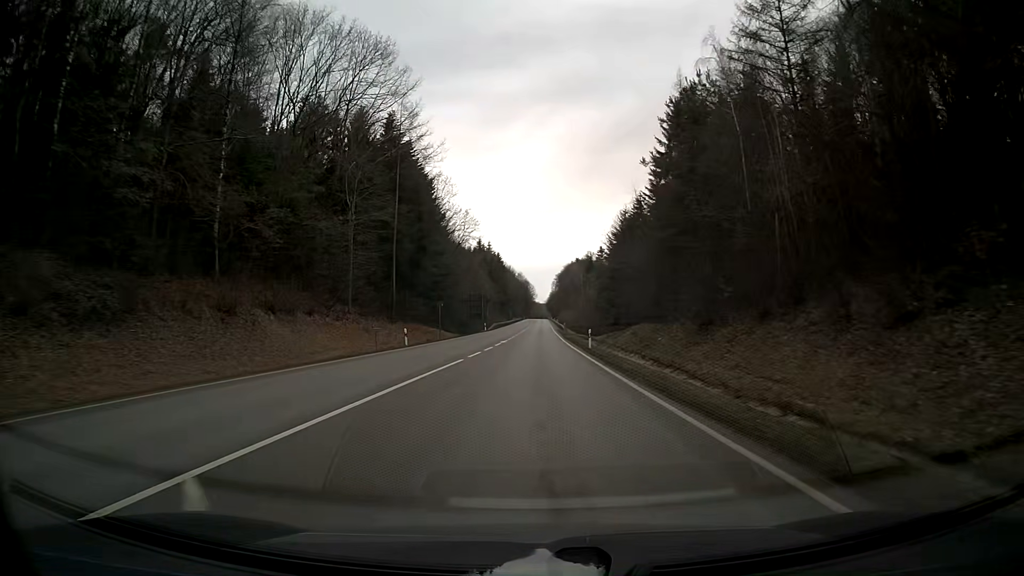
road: secondary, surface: asphalt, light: Day
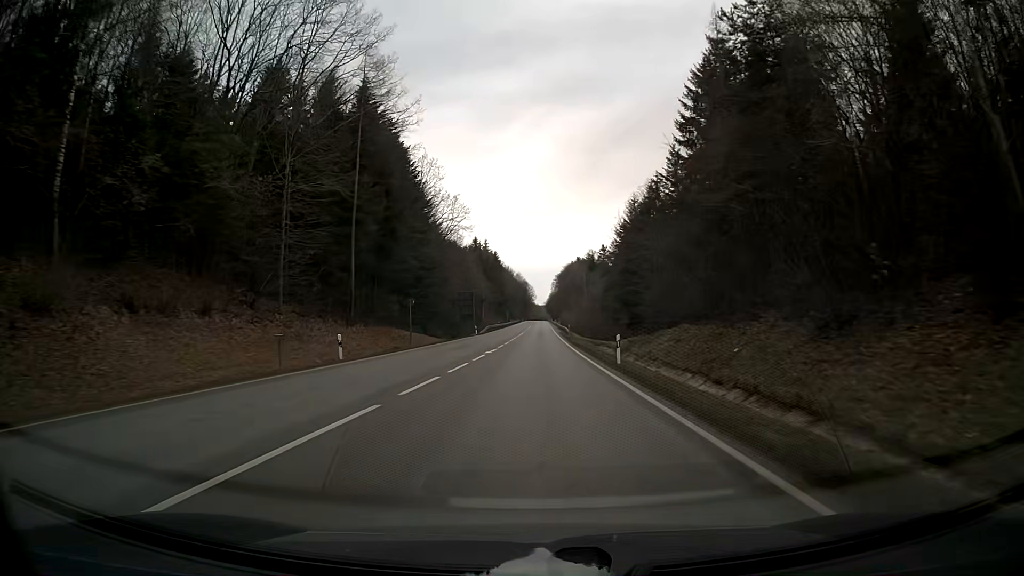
(0.0, +13.0) m; 0°
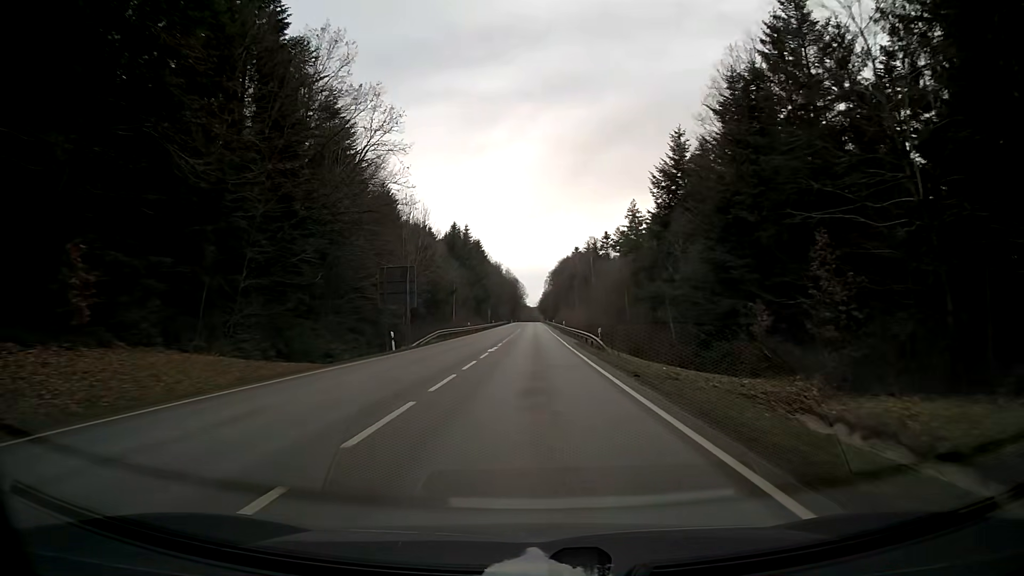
(+0.2, +41.7) m; +1°
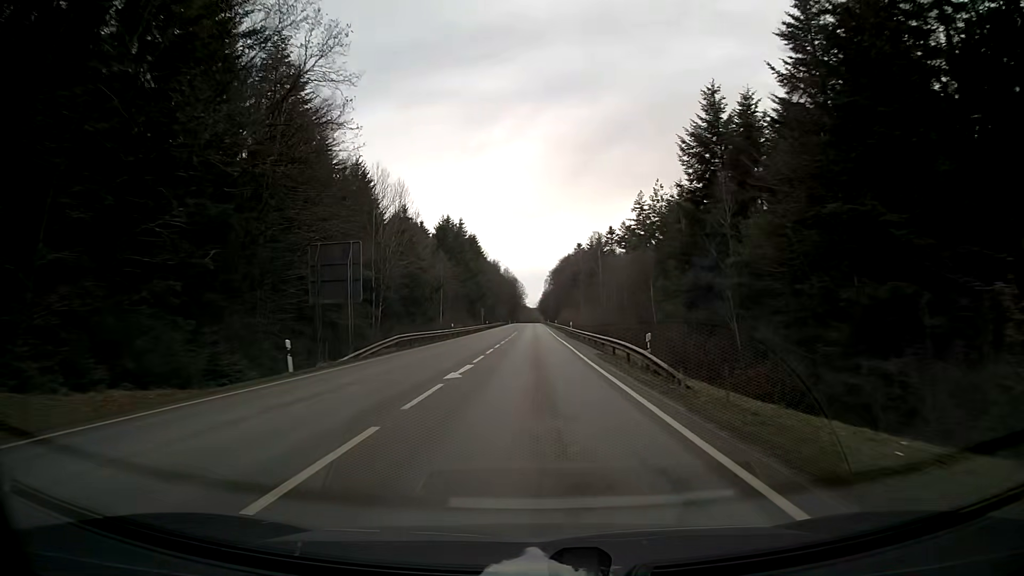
(0.0, +14.7) m; 0°
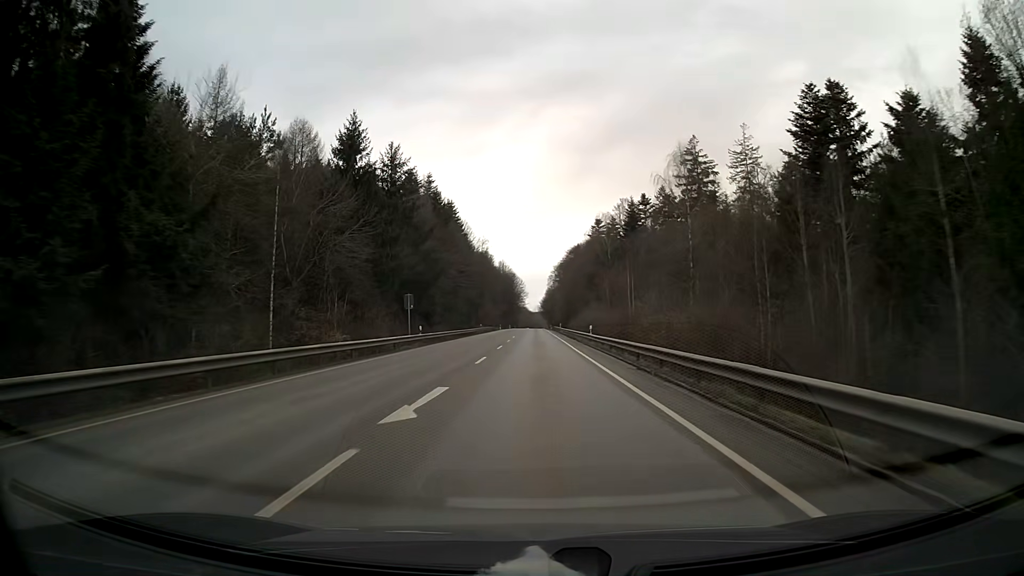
(0.0, +61.9) m; 0°
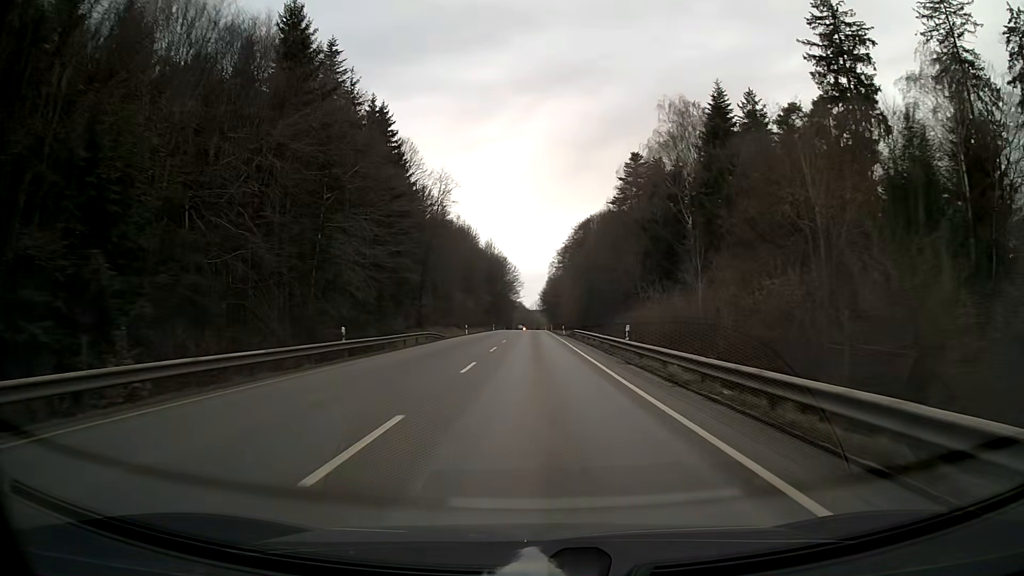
(0.0, +64.9) m; 0°
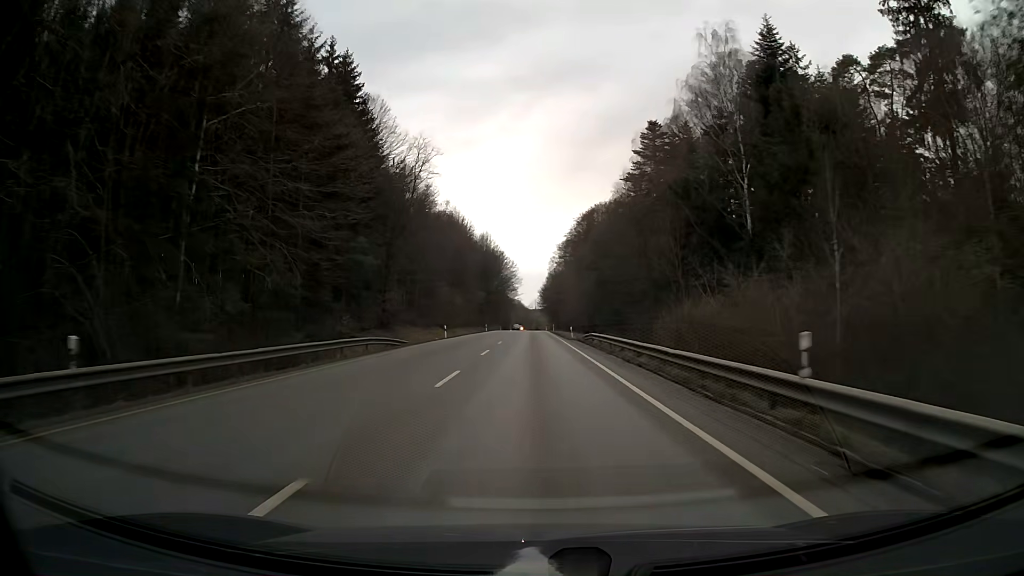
(0.0, +16.2) m; 0°
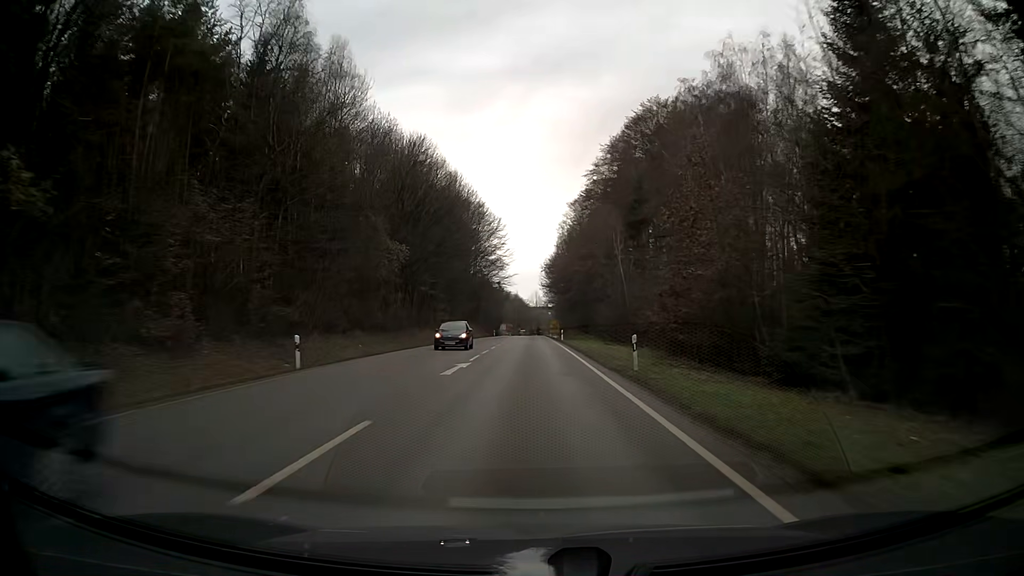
(+0.2, +80.9) m; 0°
